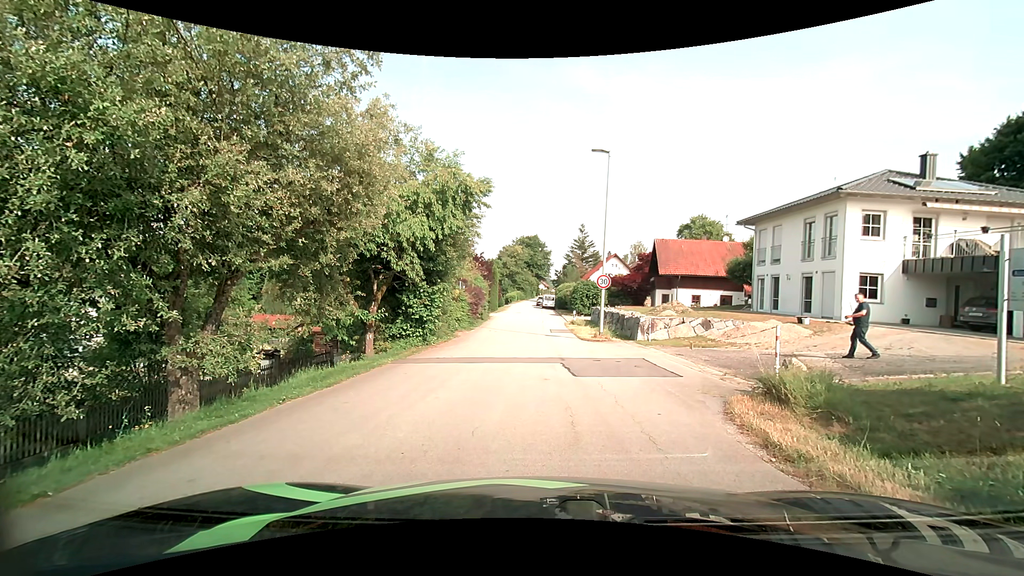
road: residential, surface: asphalt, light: Day
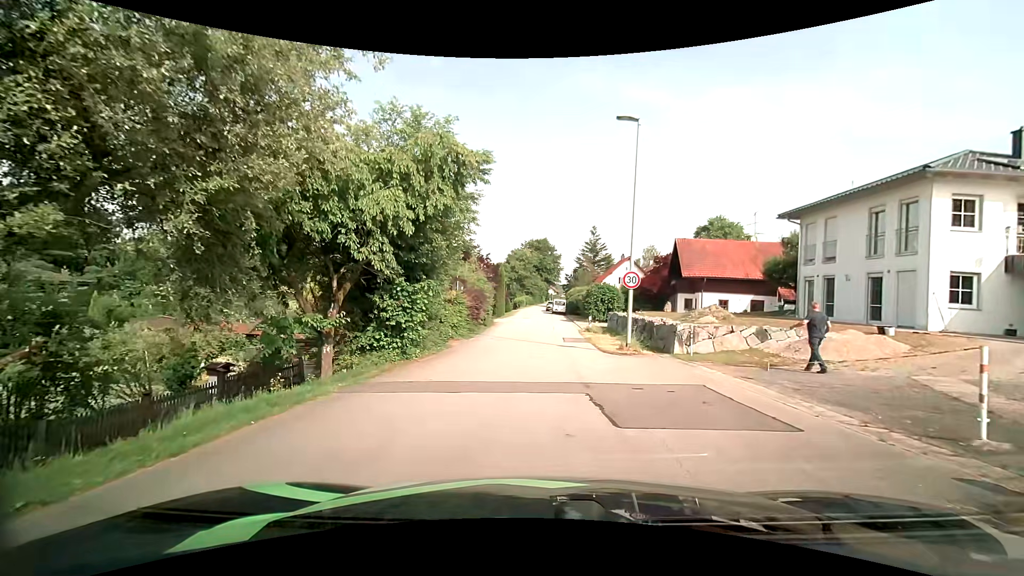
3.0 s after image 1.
(-0.1, +4.4) m; -1°
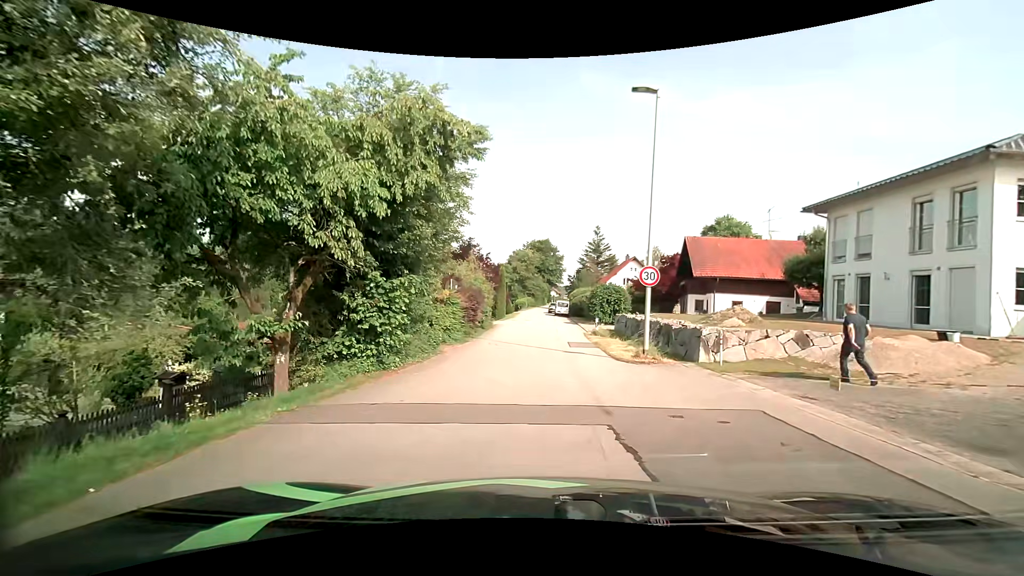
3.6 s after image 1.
(0.0, +2.4) m; -1°
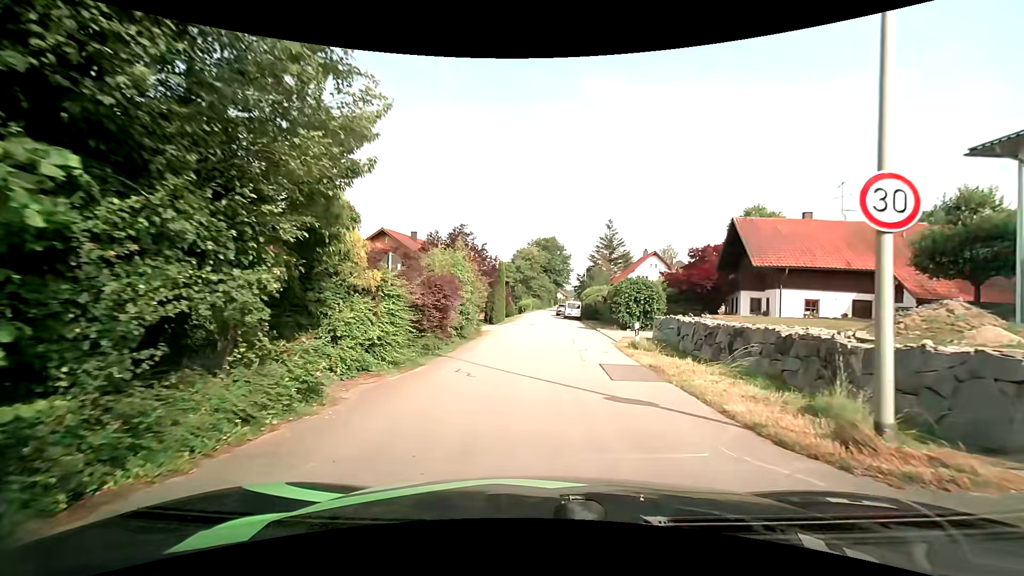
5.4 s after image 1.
(0.0, +10.0) m; 0°
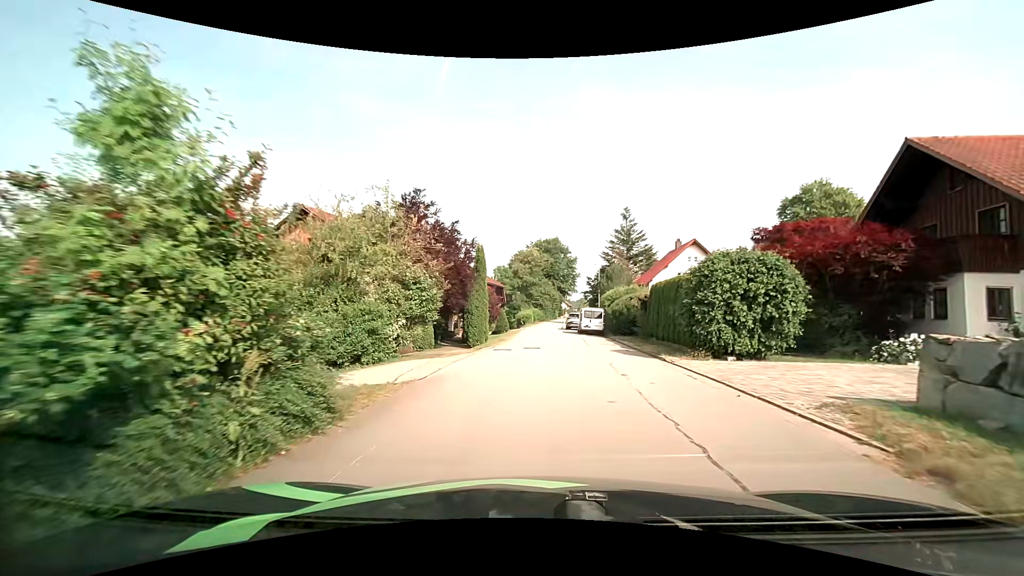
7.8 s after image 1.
(+0.1, +17.0) m; 0°
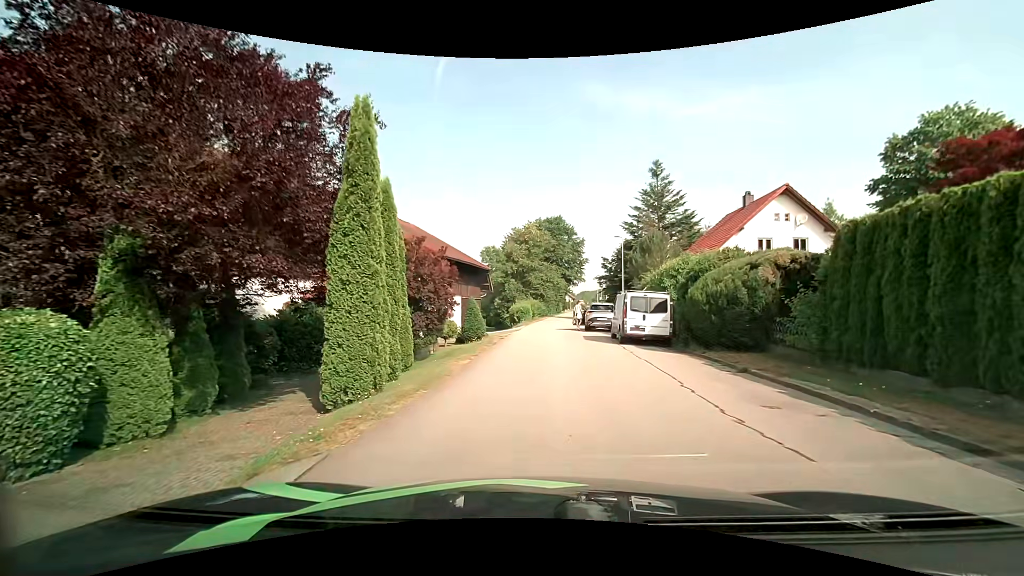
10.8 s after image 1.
(-0.1, +18.5) m; 0°
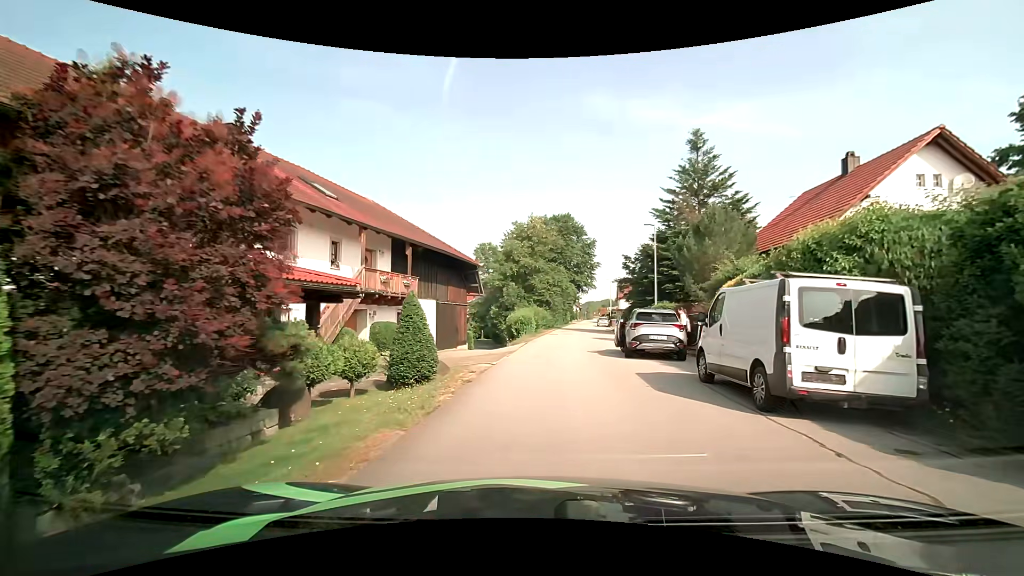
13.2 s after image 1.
(-0.1, +11.6) m; 0°
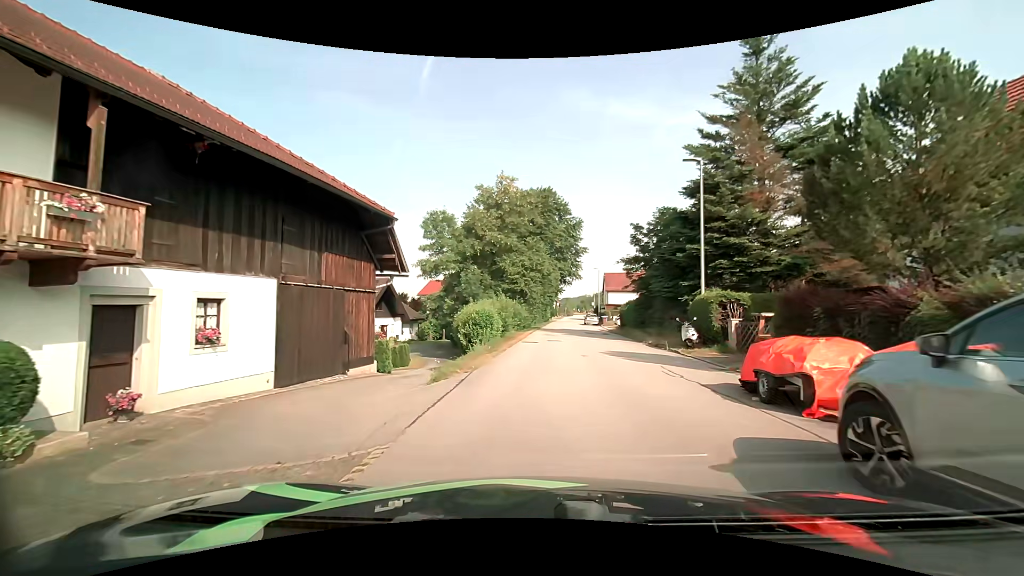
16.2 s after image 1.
(+0.2, +15.5) m; +2°
(0, +10) (+1, +20) (+1, +30) (+2, +40) (+2, +50) (+3, +60) (+4, +70) (+6, +80) (+8, +90) (+9, +99) m
